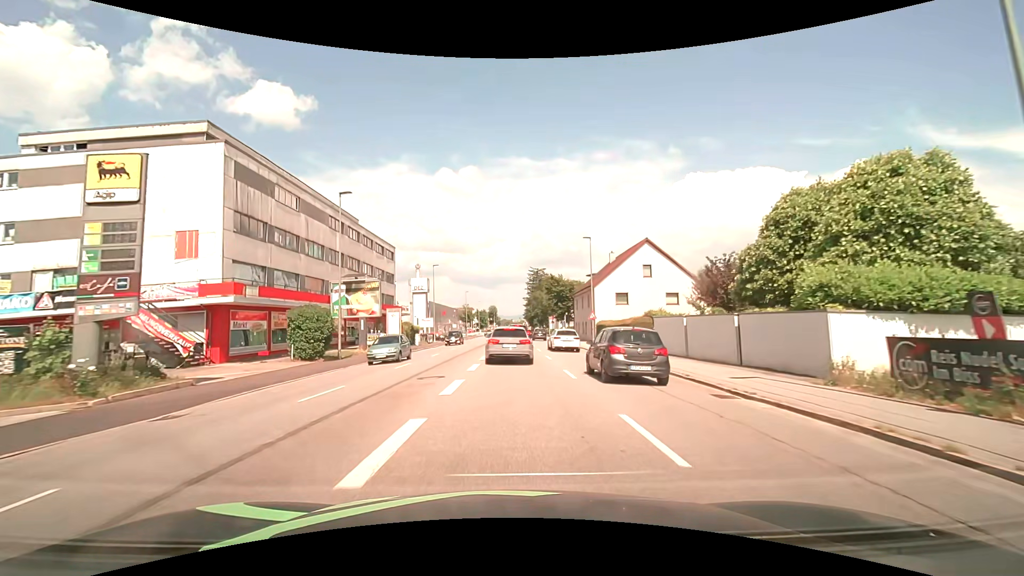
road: tertiary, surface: asphalt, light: Day
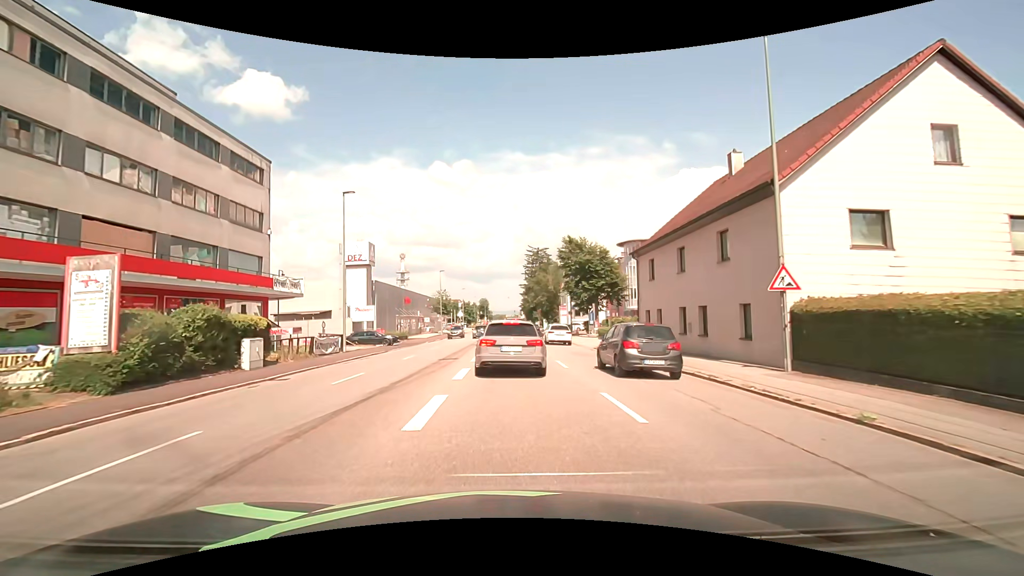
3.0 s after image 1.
(+0.1, +33.6) m; +1°
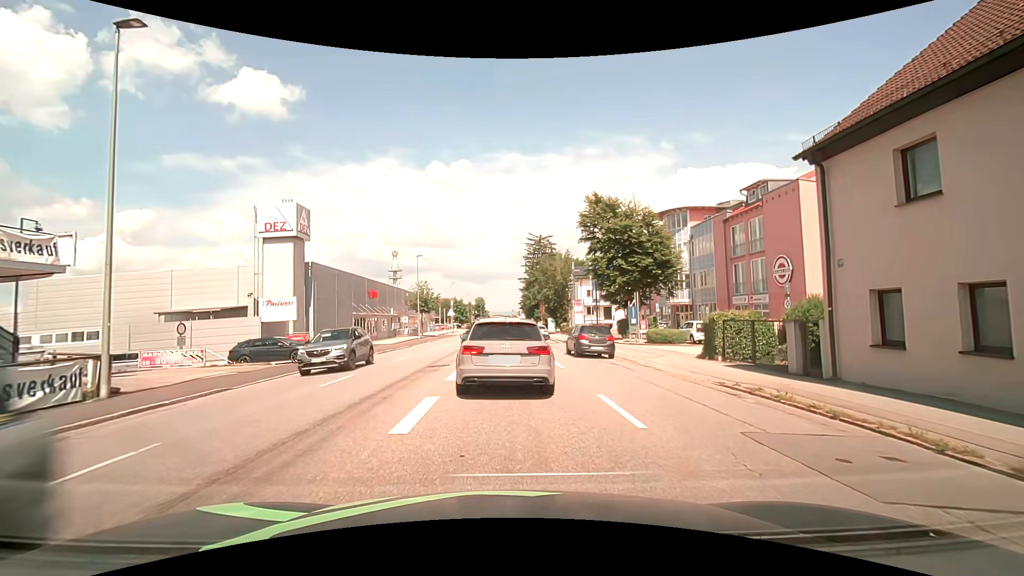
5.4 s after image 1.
(+0.1, +17.7) m; 0°
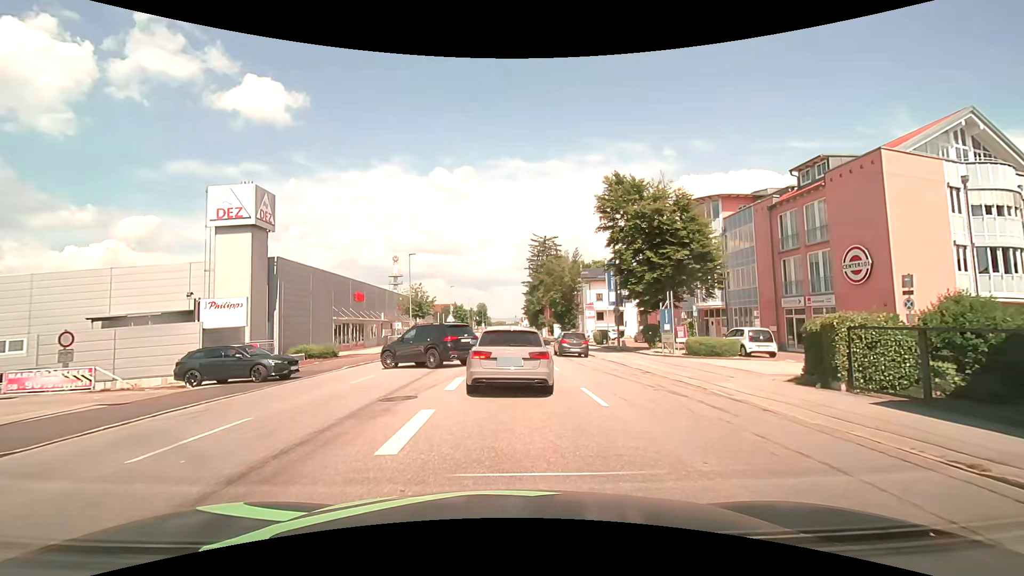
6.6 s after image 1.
(0.0, +6.6) m; 0°
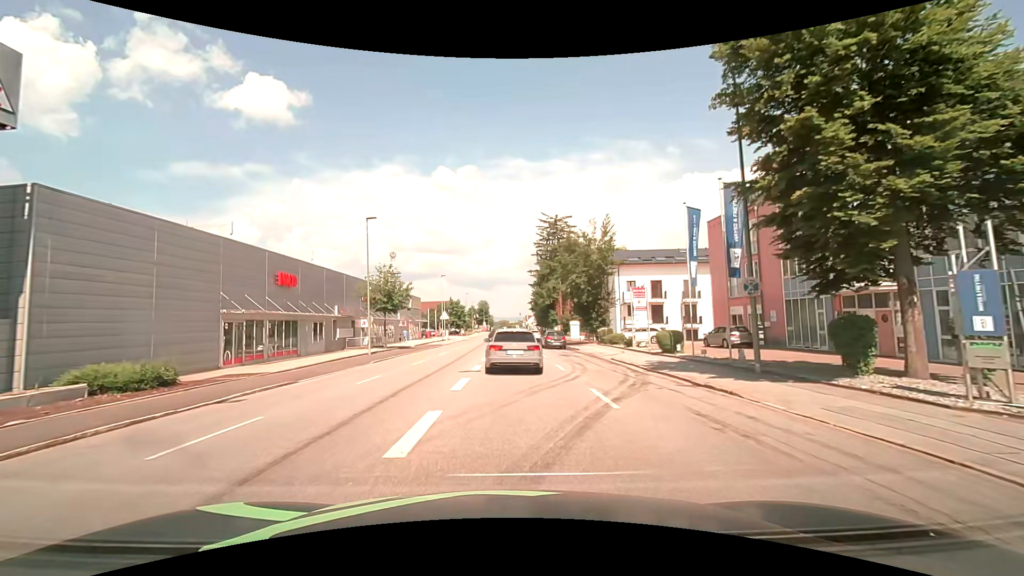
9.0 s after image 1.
(-0.1, +18.6) m; -1°
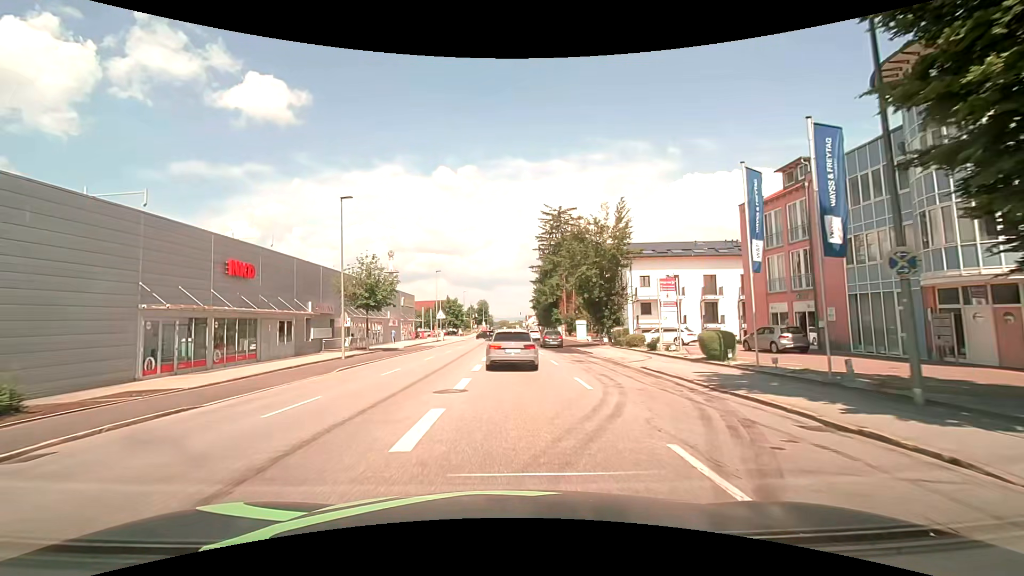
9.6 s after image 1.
(0.0, +6.0) m; 0°
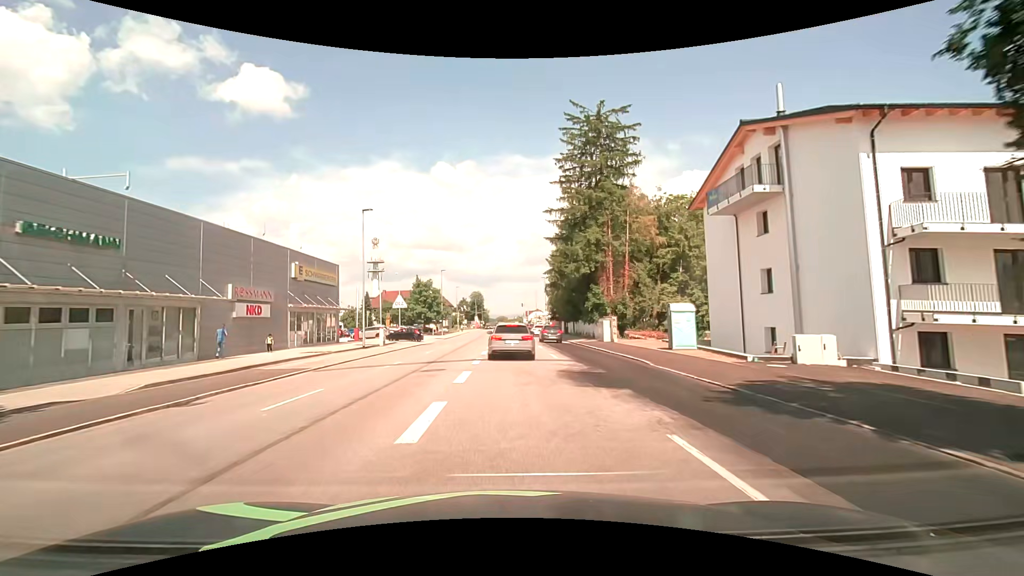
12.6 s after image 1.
(+0.2, +36.2) m; 0°
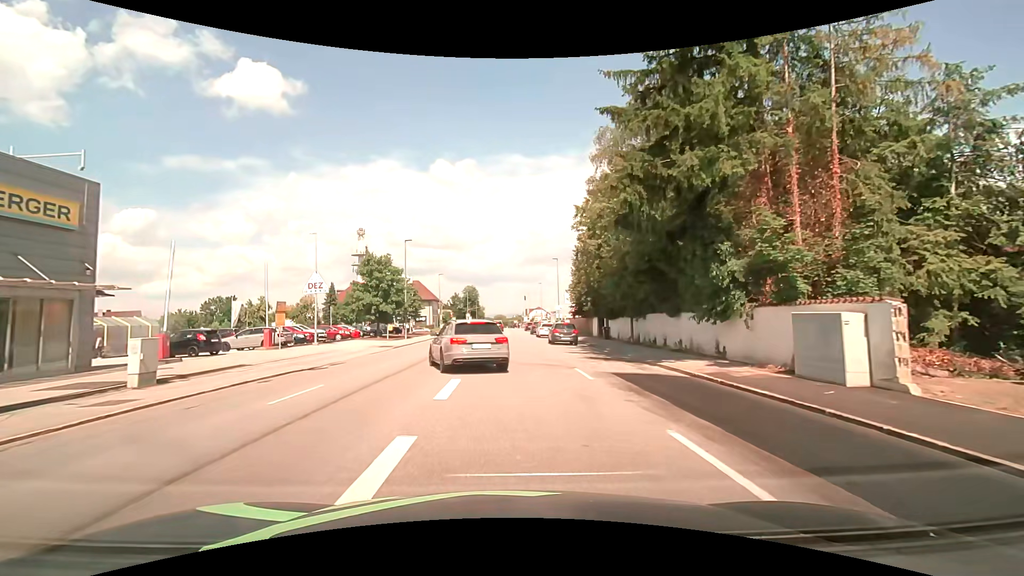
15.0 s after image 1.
(-0.1, +26.5) m; 0°
